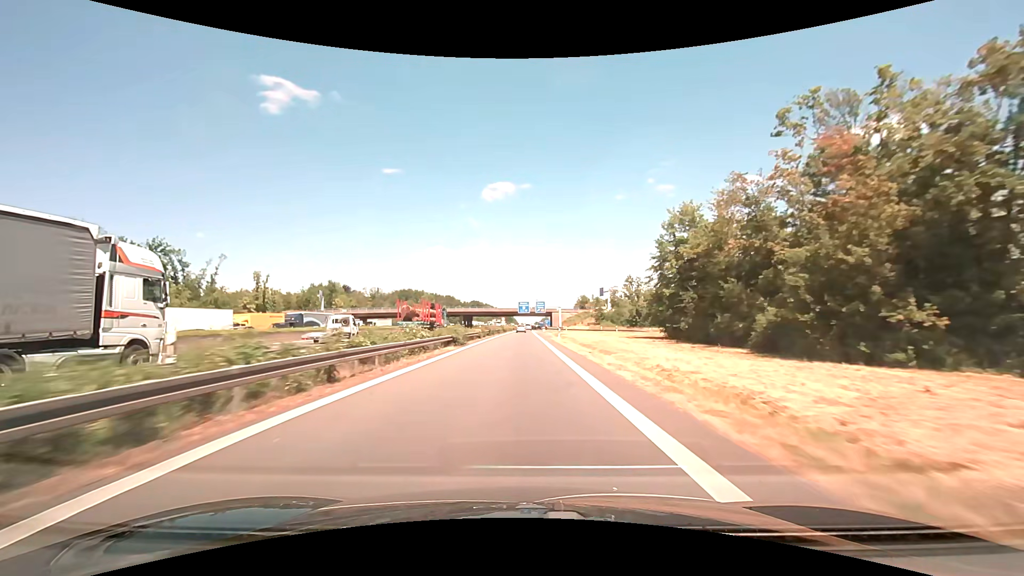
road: motorway_link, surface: asphalt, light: Day
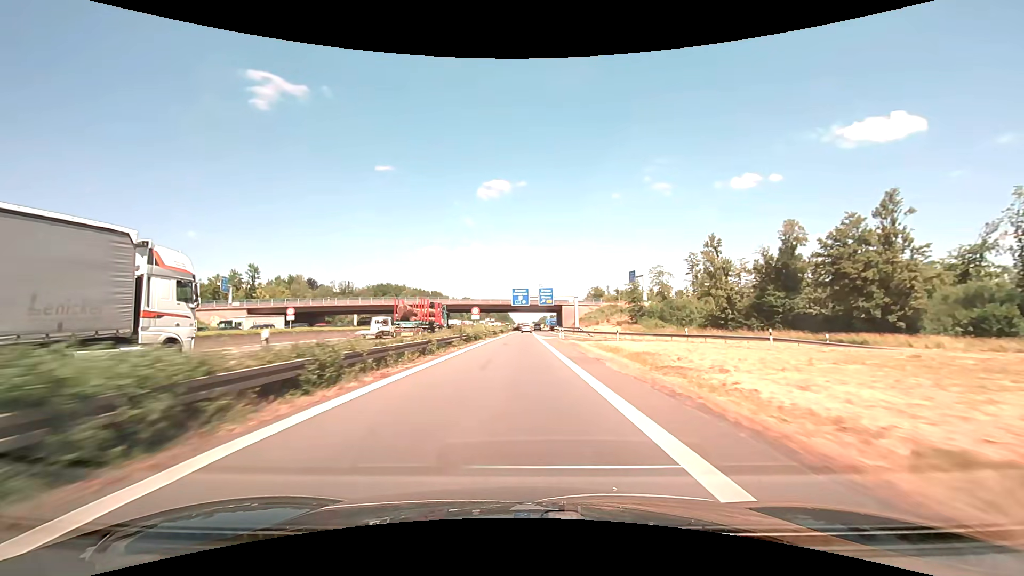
(+0.1, +55.4) m; 0°
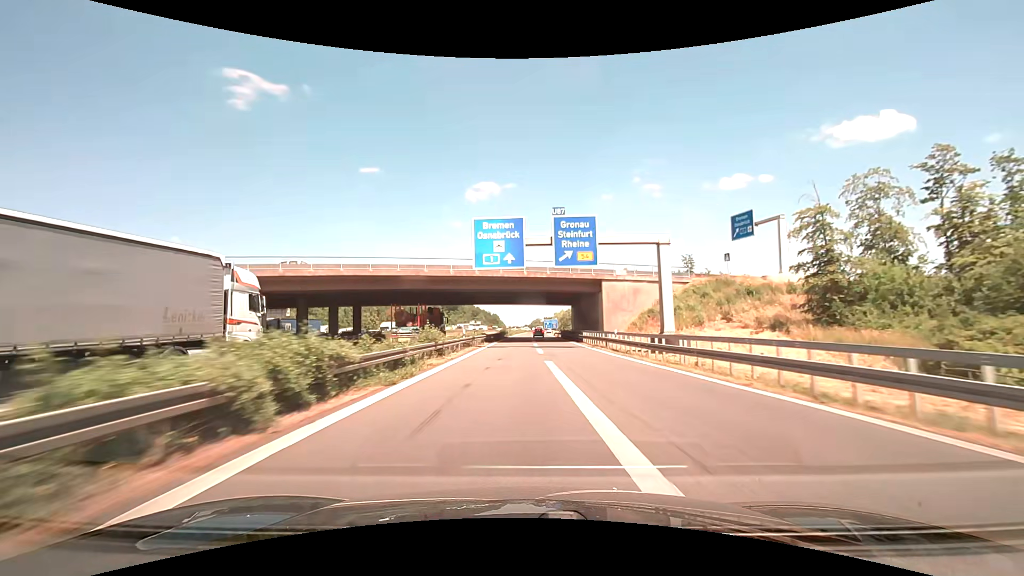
(+0.4, +67.3) m; +1°
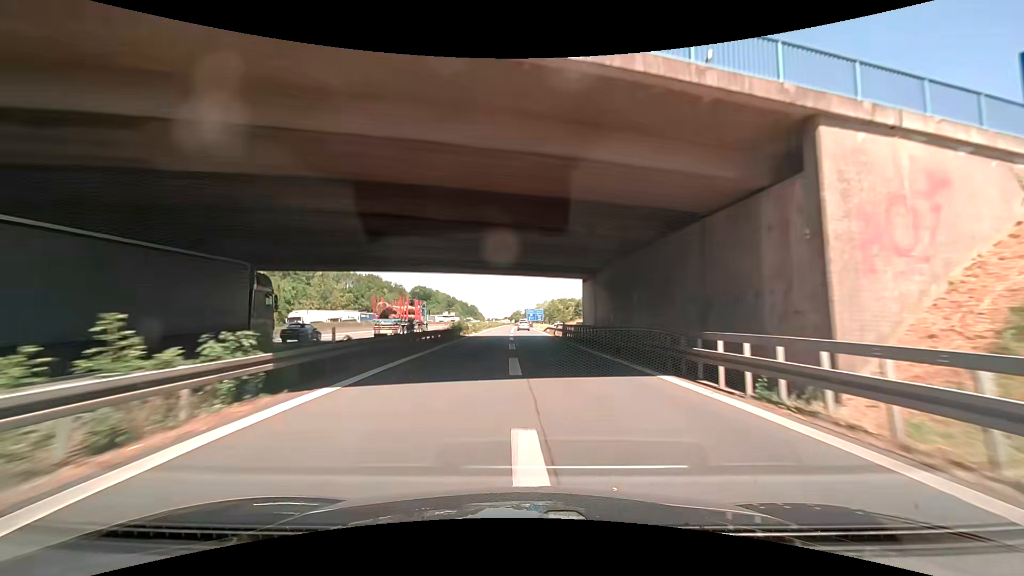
(+0.7, +38.2) m; +2°
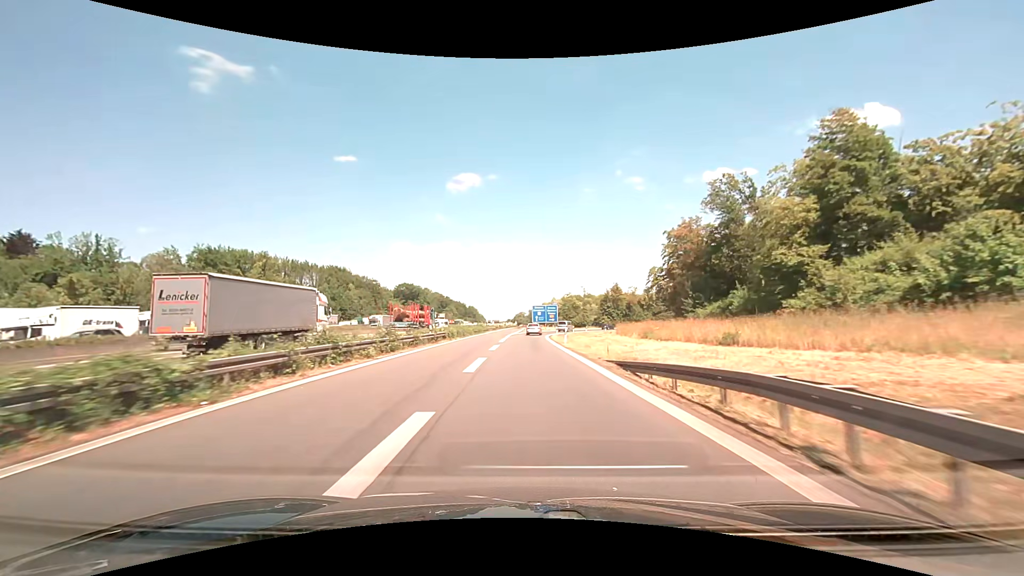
(-0.6, +58.4) m; 0°
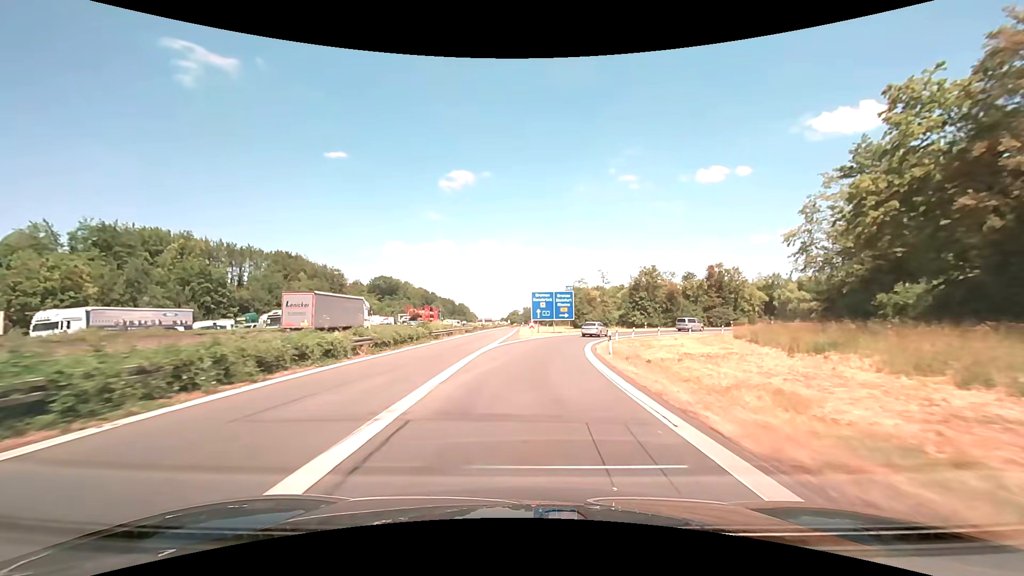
(+0.2, +41.8) m; +1°
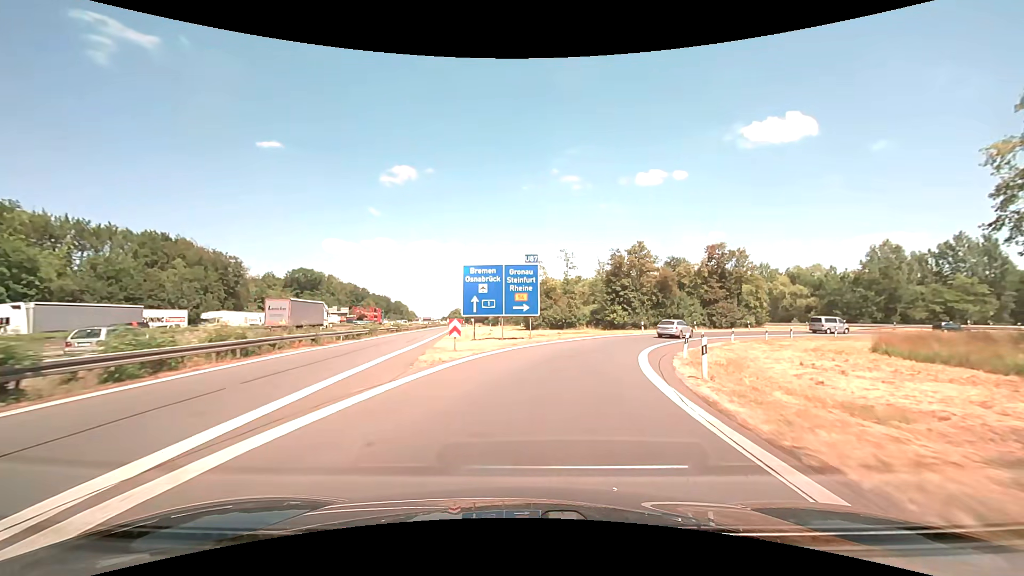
(+1.0, +28.1) m; +6°
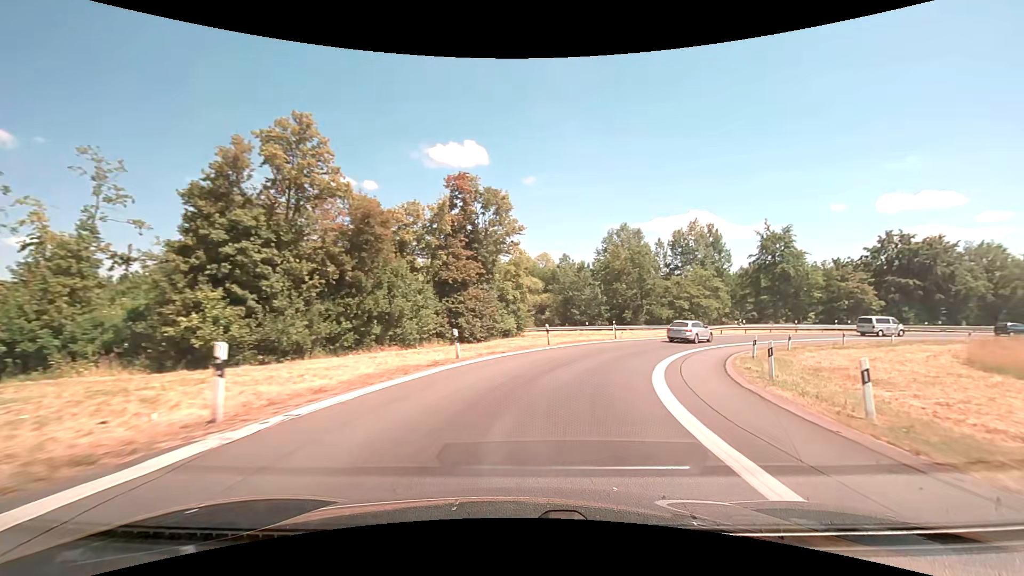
(+9.8, +40.6) m; +34°
(+1, +10) (+3, +20) (+8, +29) (+14, +37) (+21, +44) (+29, +49) (+38, +53) (+48, +55) (+58, +56) (+68, +54) m
